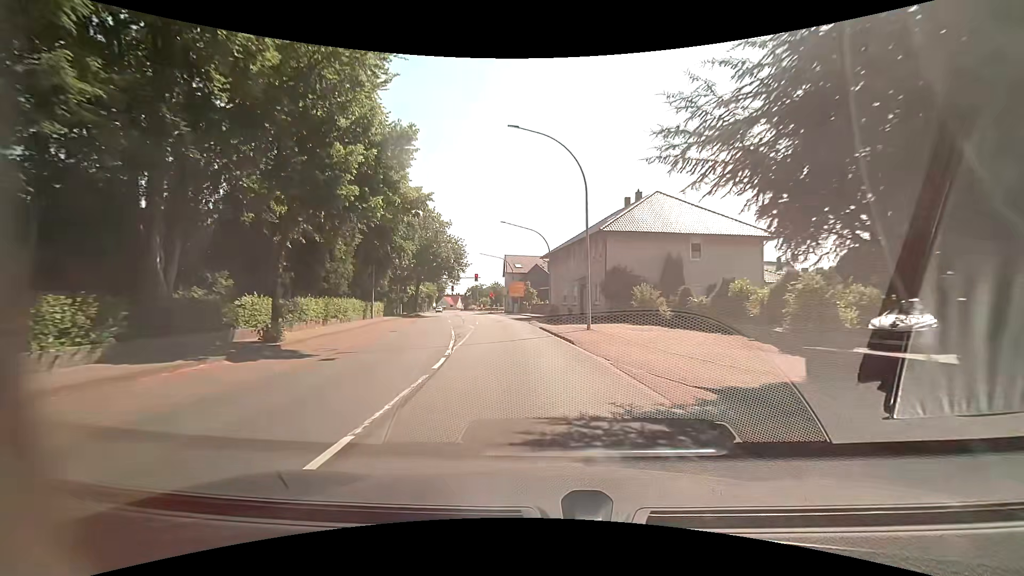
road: primary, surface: asphalt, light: Day
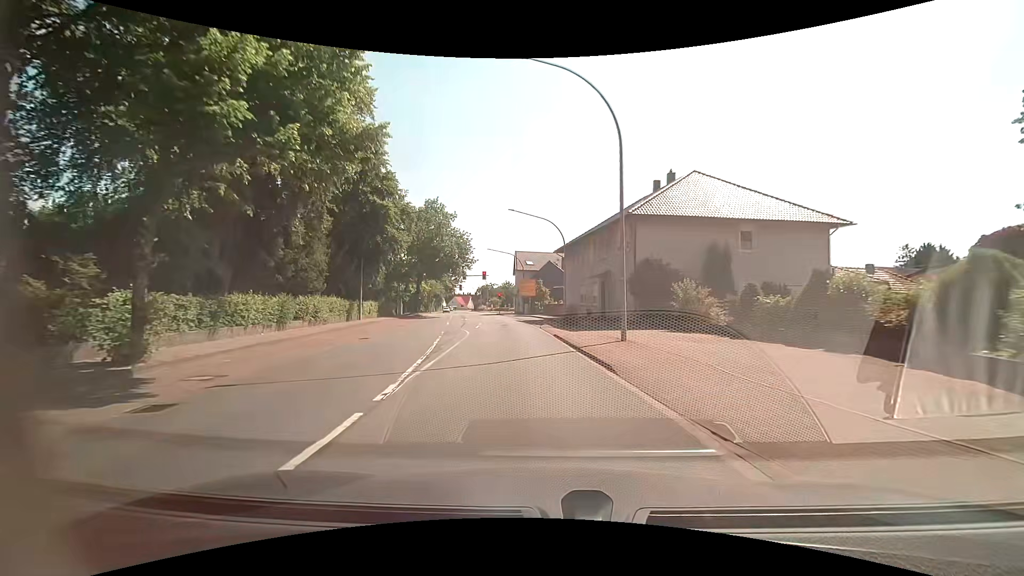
(-0.1, +6.8) m; -2°
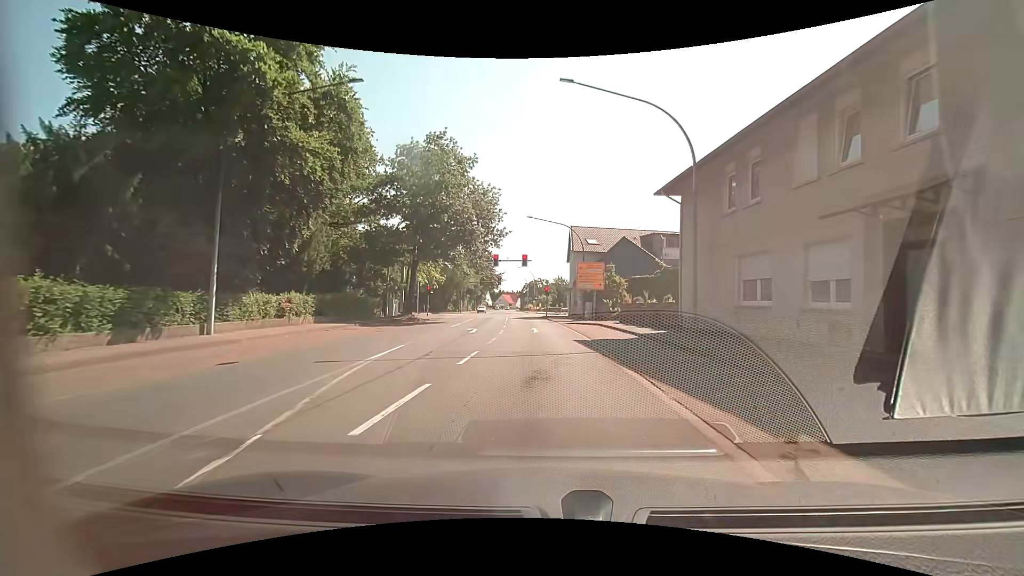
(-1.5, +25.7) m; -5°
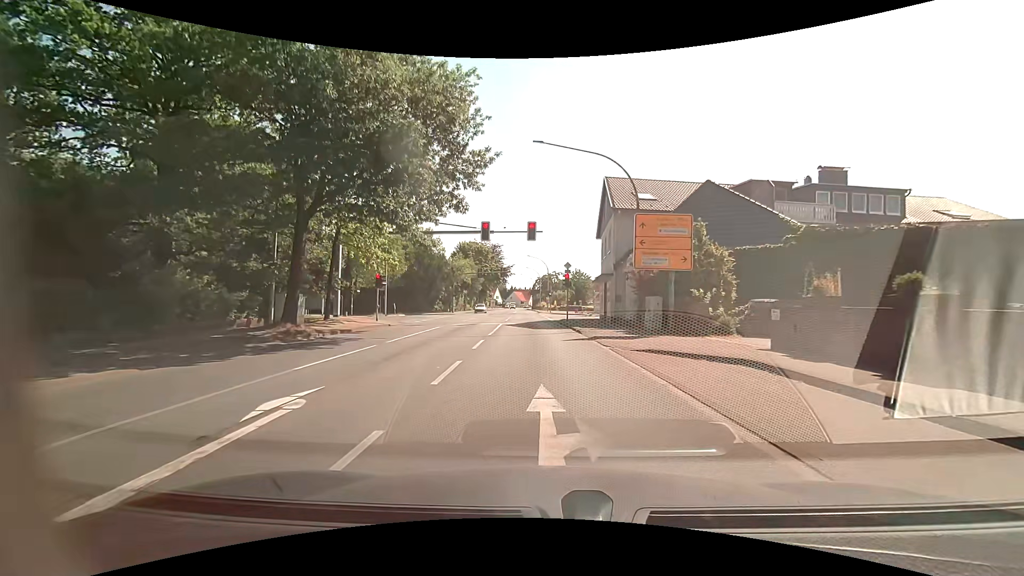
(-0.5, +21.0) m; -2°
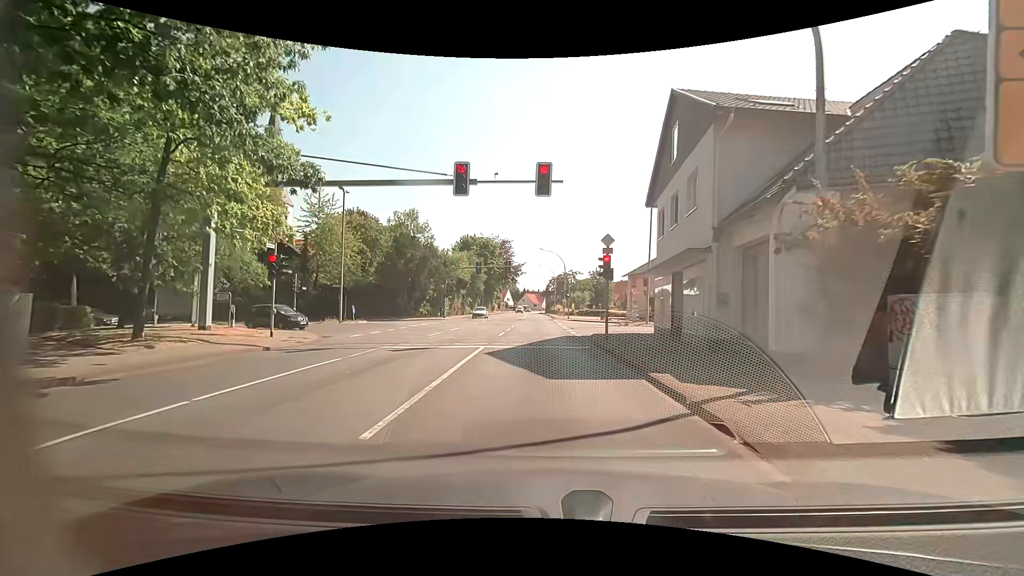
(-0.1, +15.2) m; -1°
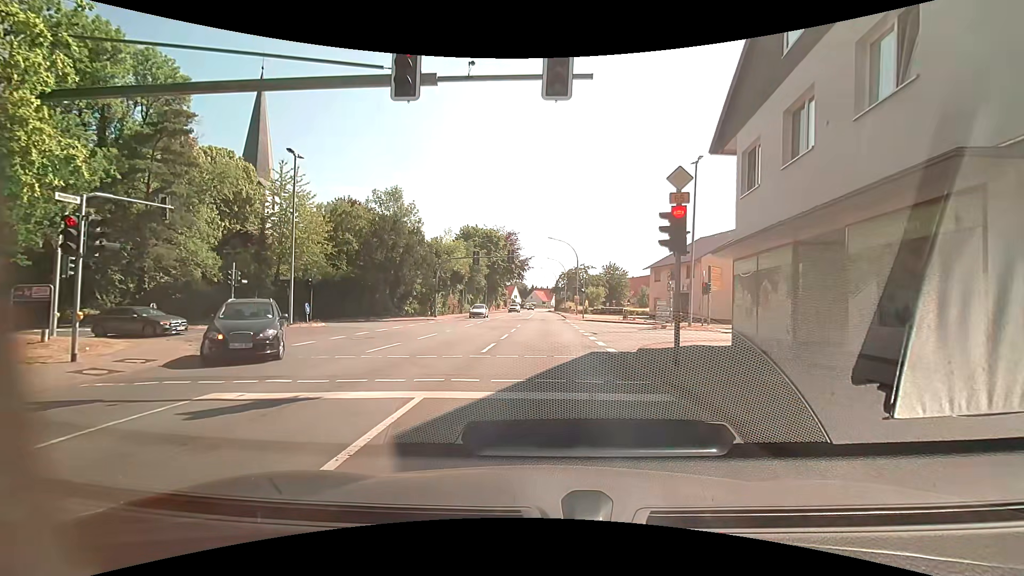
(-0.1, +8.7) m; -1°
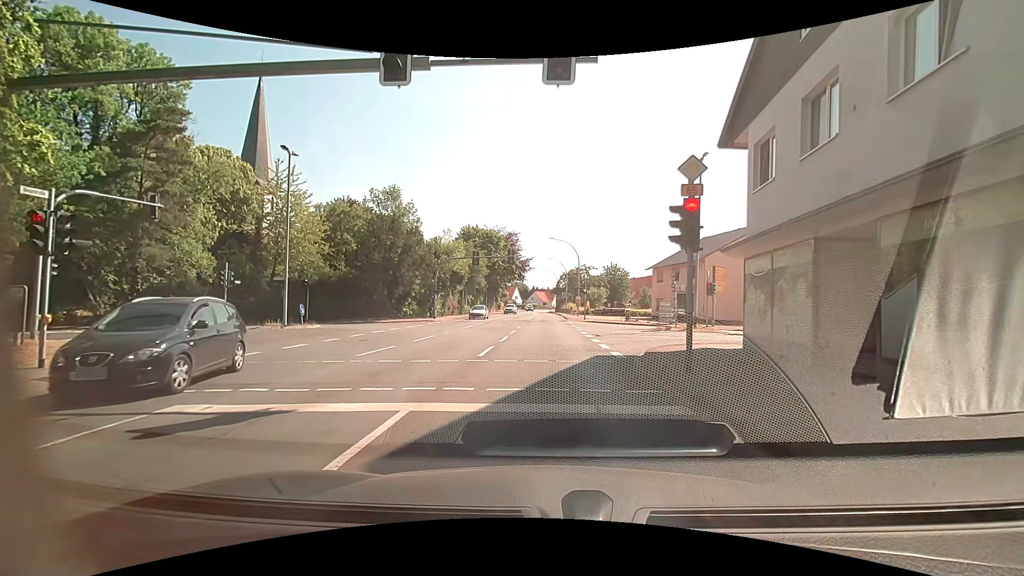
(0.0, +0.7) m; 0°
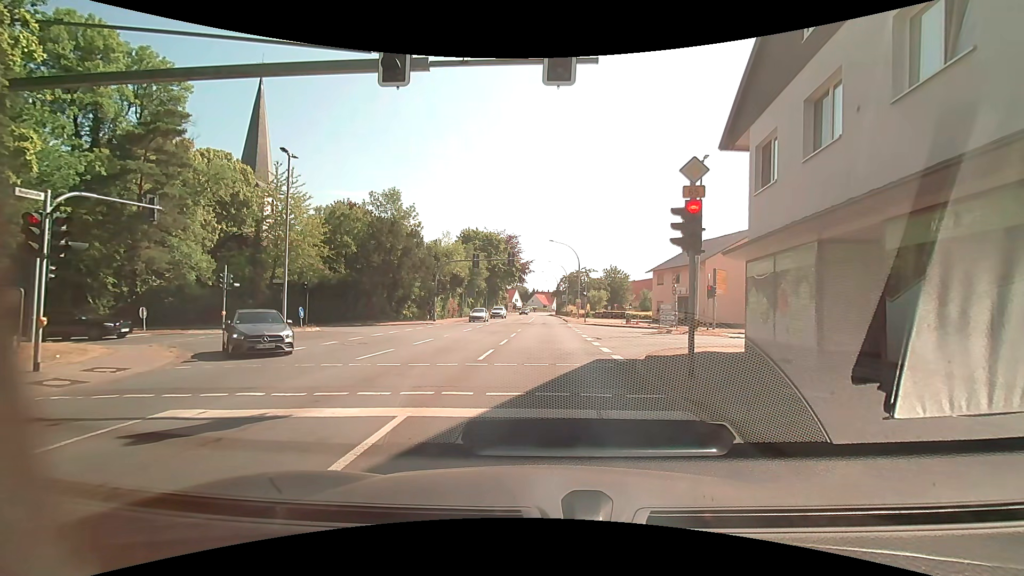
(0.0, +0.2) m; 0°
